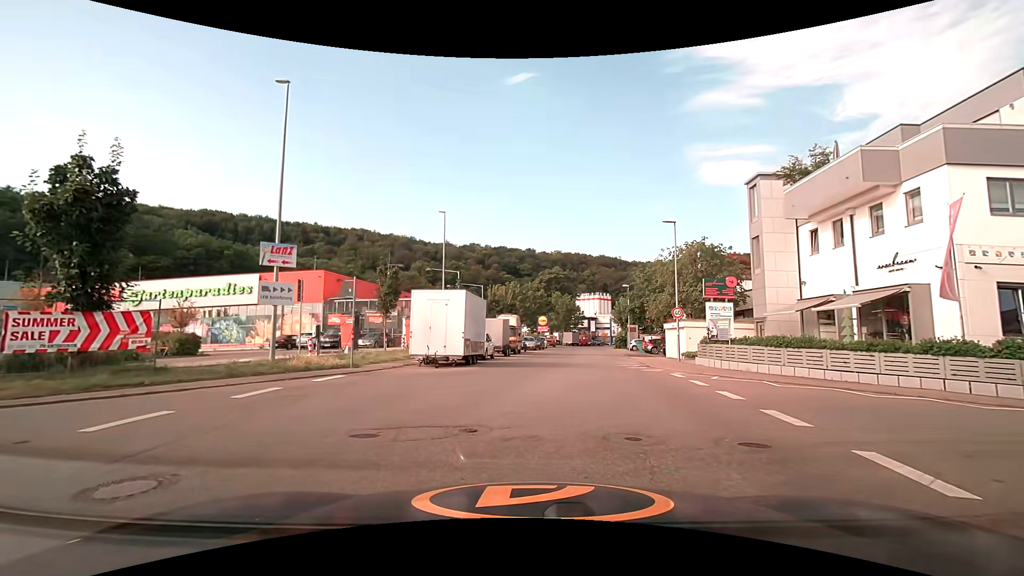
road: unclassified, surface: asphalt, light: Day
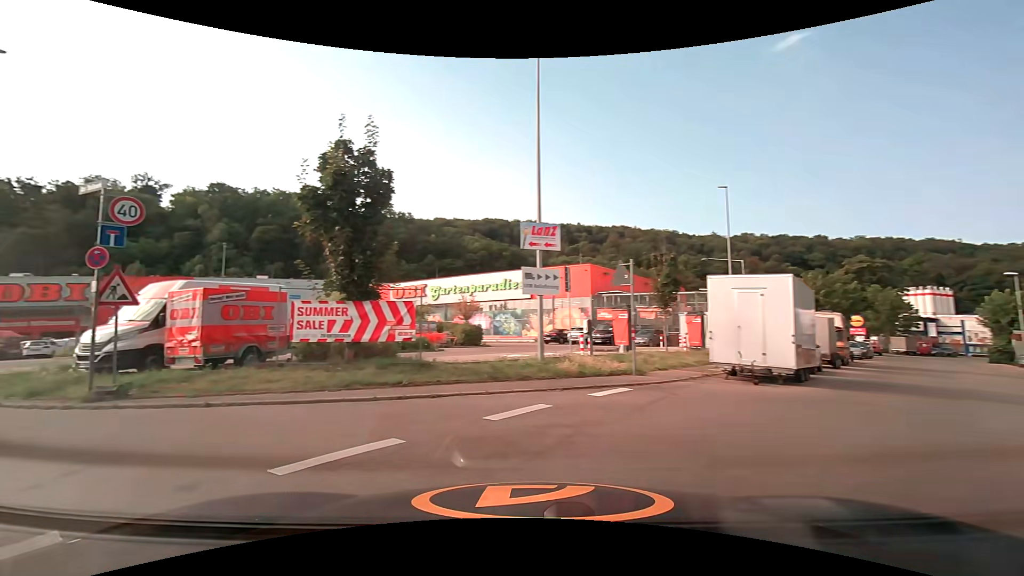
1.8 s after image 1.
(-0.9, +4.4) m; -28°
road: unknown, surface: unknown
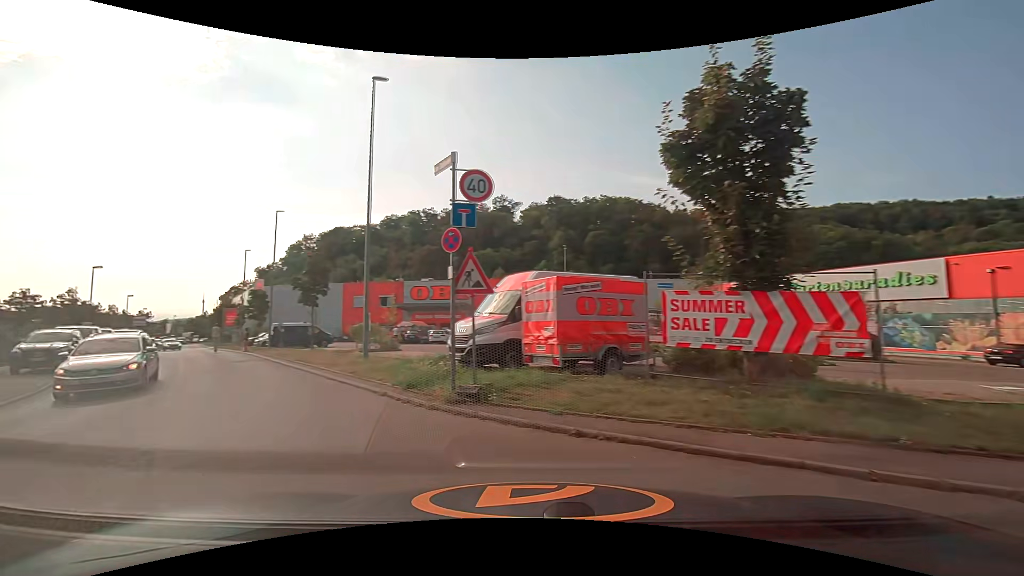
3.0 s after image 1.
(-1.3, +3.8) m; -37°
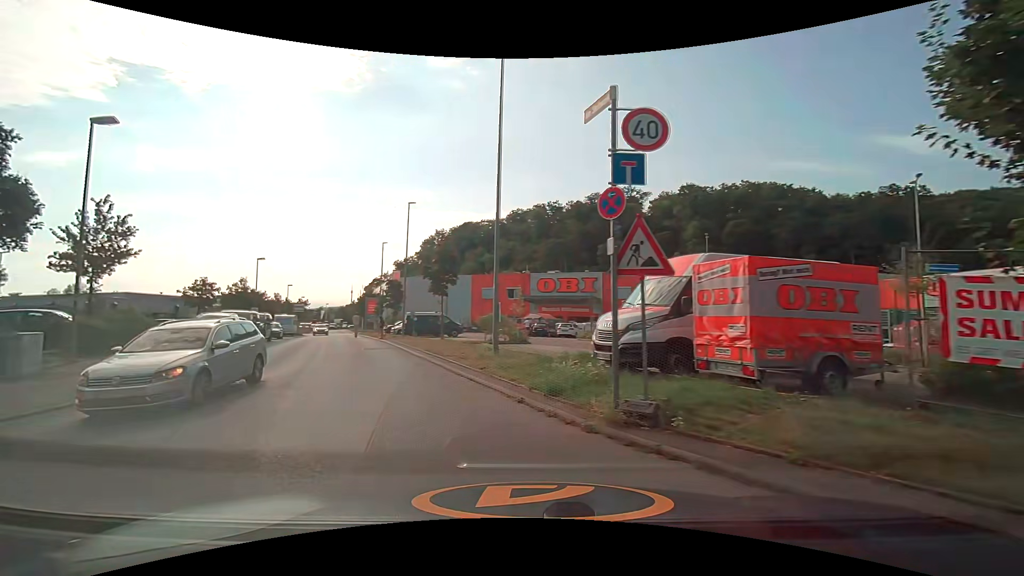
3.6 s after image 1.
(-0.3, +2.2) m; -16°
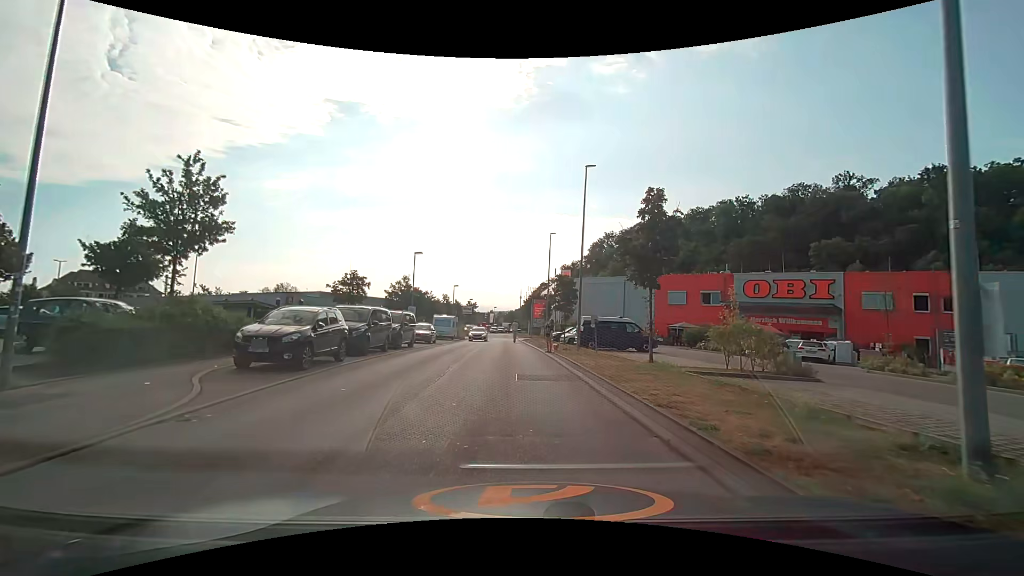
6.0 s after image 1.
(-2.4, +10.6) m; -19°
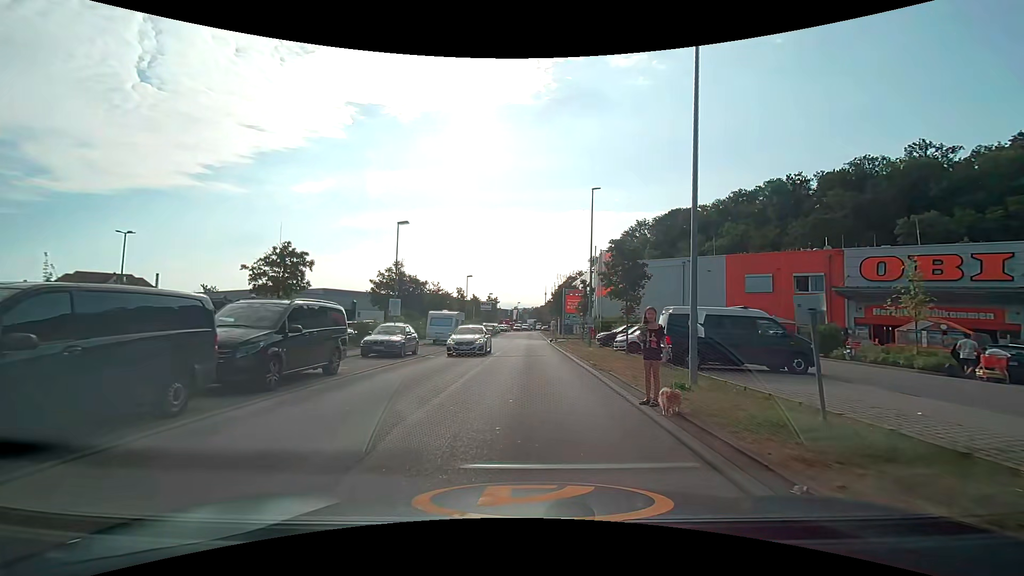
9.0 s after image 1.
(-0.5, +14.5) m; -4°
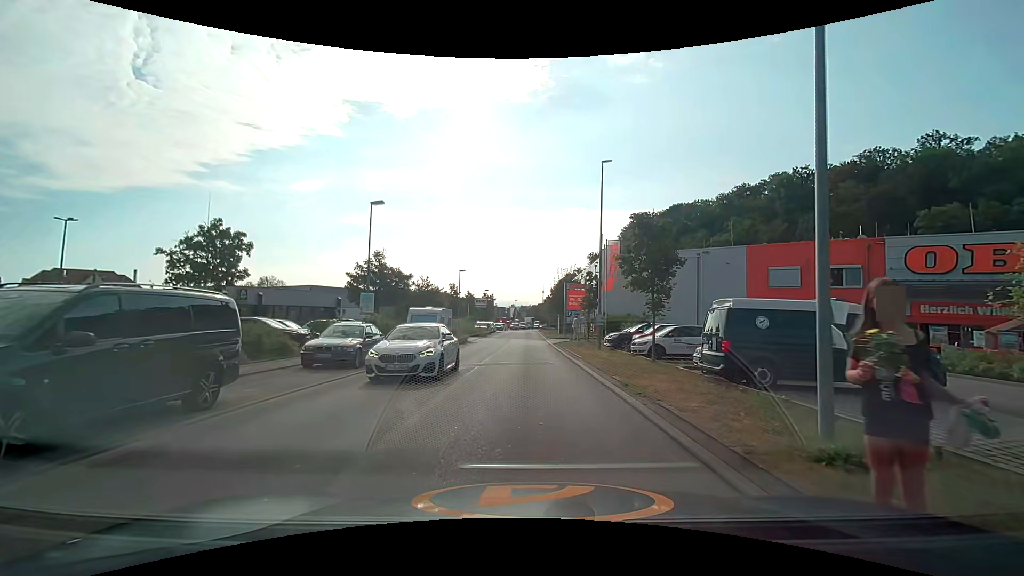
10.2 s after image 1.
(+0.1, +5.2) m; +1°
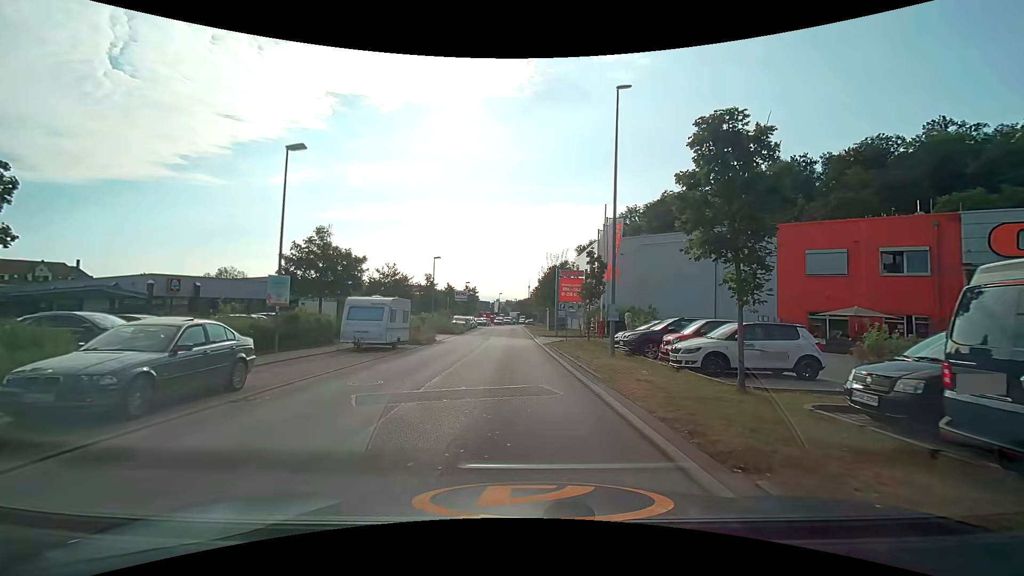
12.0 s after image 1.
(0.0, +8.2) m; +1°
